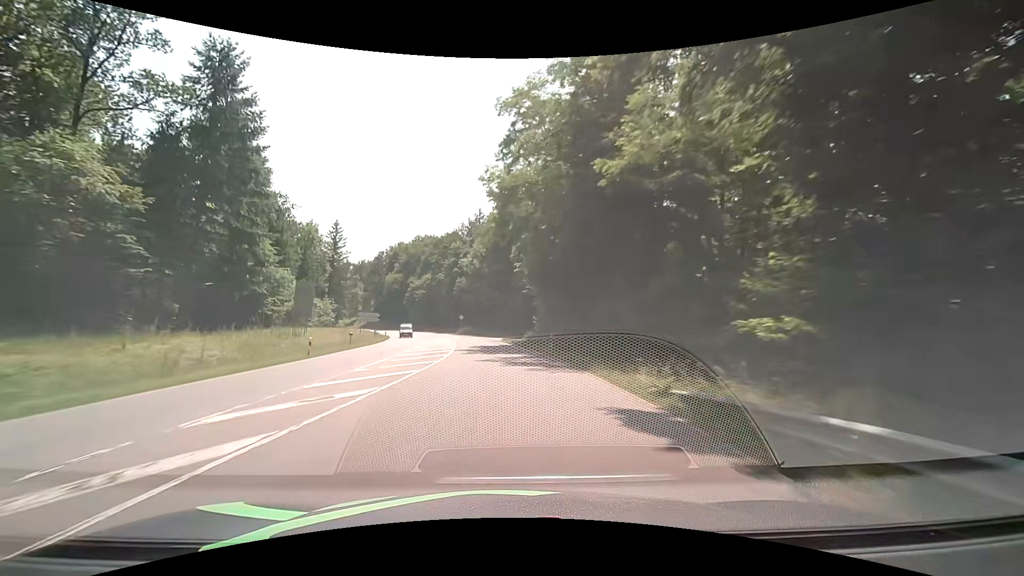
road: secondary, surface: asphalt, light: Day
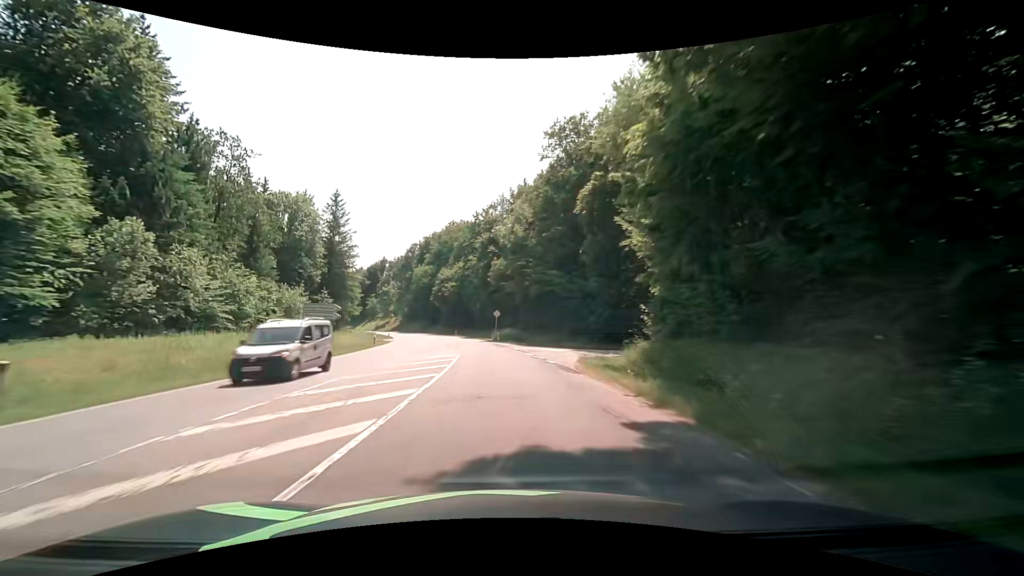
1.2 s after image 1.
(-1.4, +31.3) m; -5°
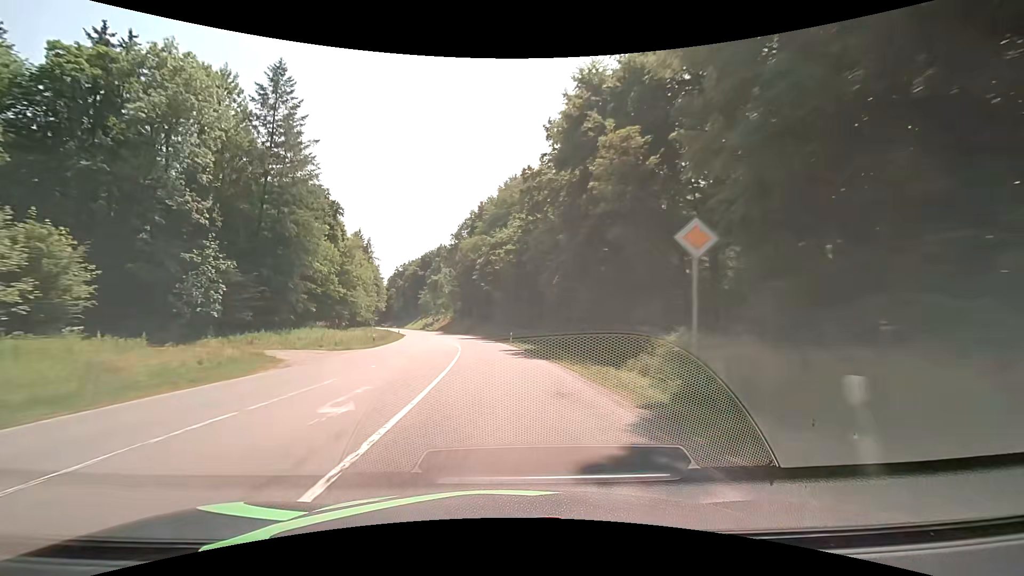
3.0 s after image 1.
(-3.5, +46.9) m; -8°
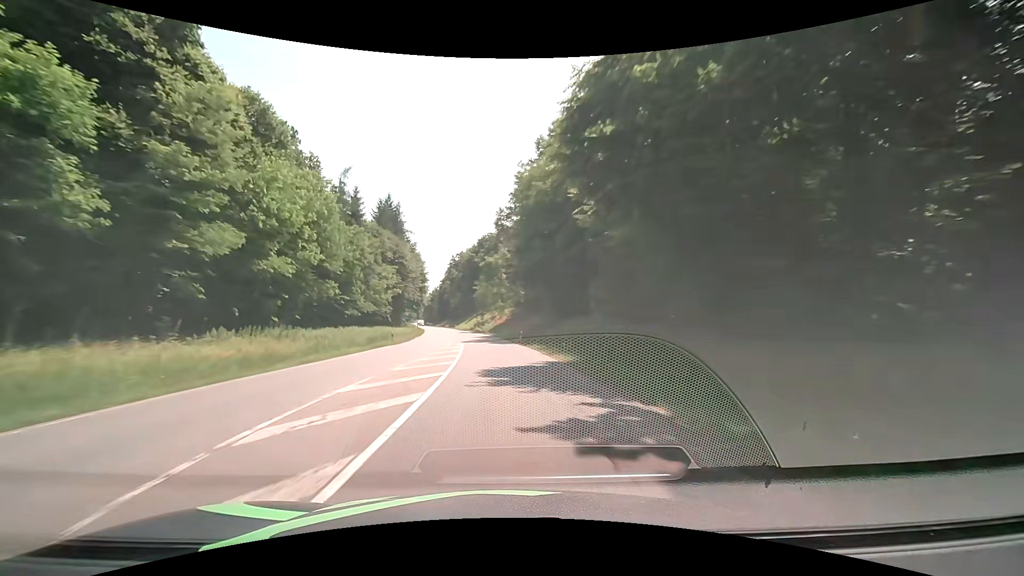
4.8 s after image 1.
(-3.2, +46.6) m; -8°
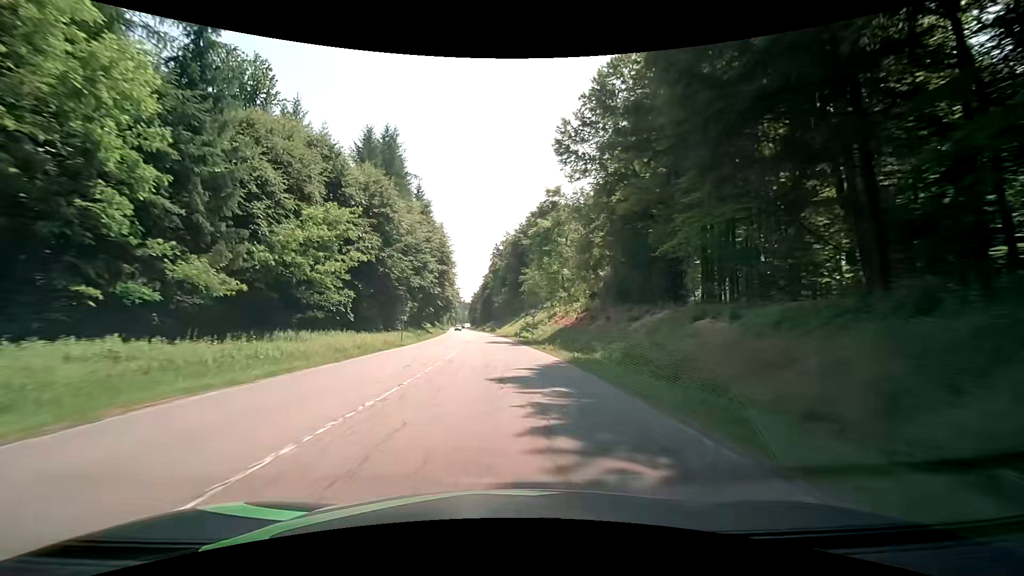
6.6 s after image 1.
(-2.3, +45.0) m; -6°
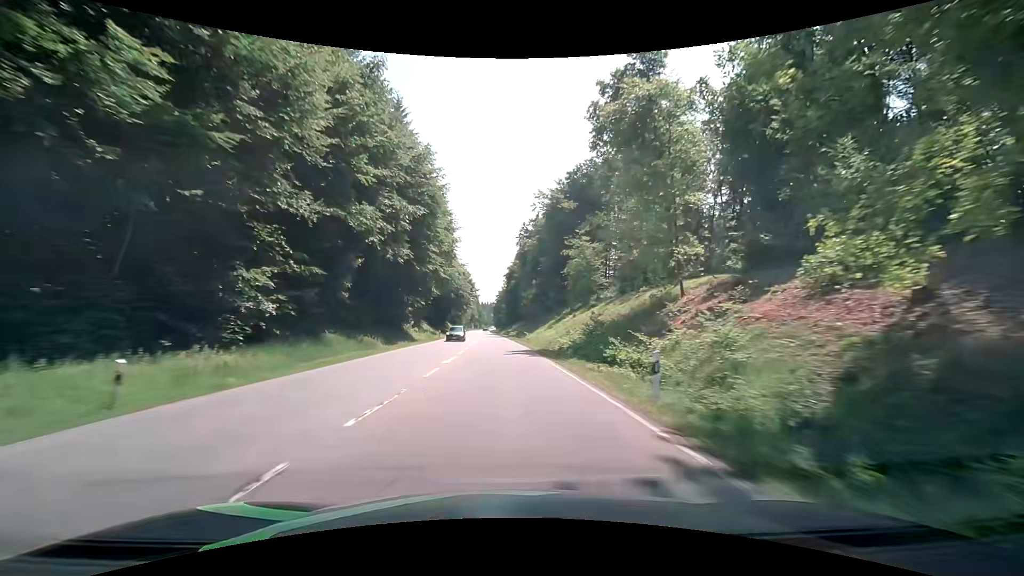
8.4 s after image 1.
(-1.2, +43.9) m; -3°
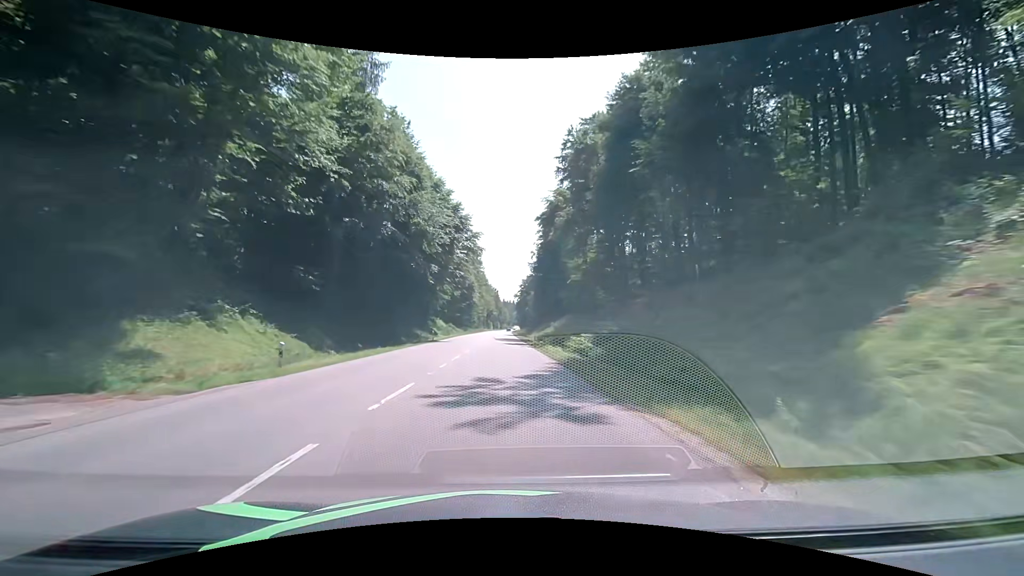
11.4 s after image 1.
(-2.0, +71.9) m; -2°
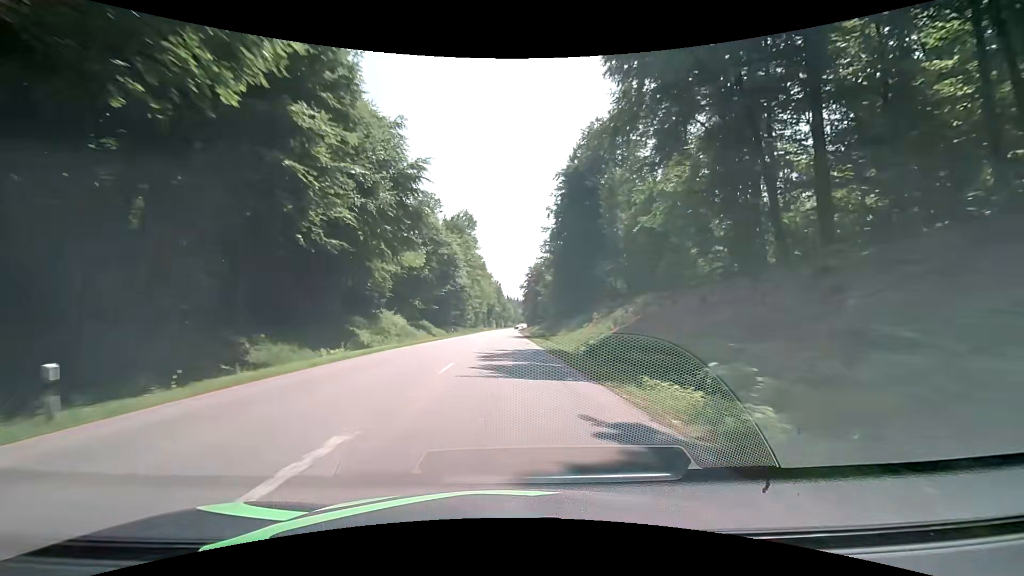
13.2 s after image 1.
(-0.7, +42.8) m; 0°
(0, +10) (0, +20) (0, +30) (0, +40) (-1, +50) (-1, +60) (-1, +70) (-1, +80) (-1, +90) (-1, +100) m
